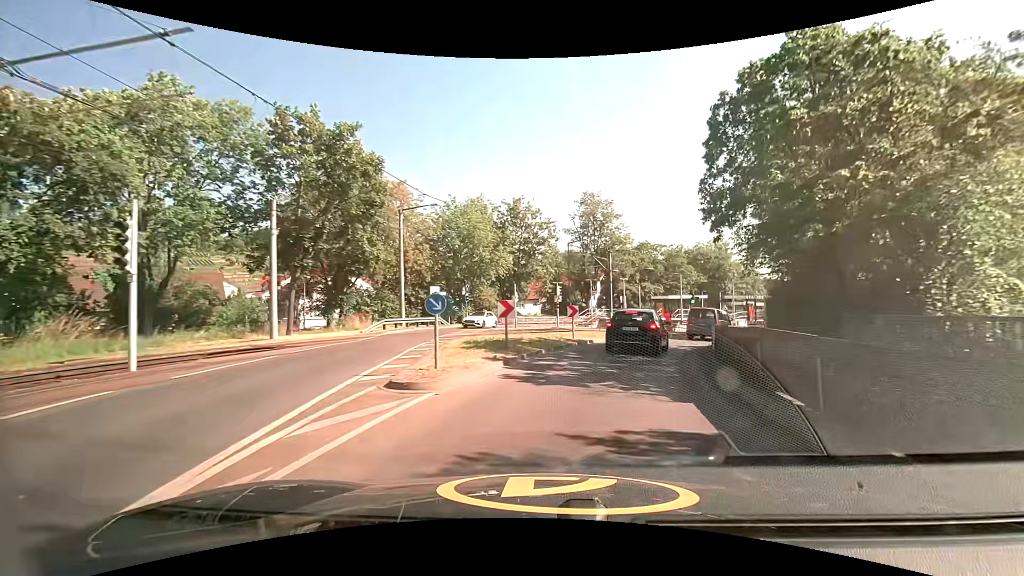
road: secondary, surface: asphalt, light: Day
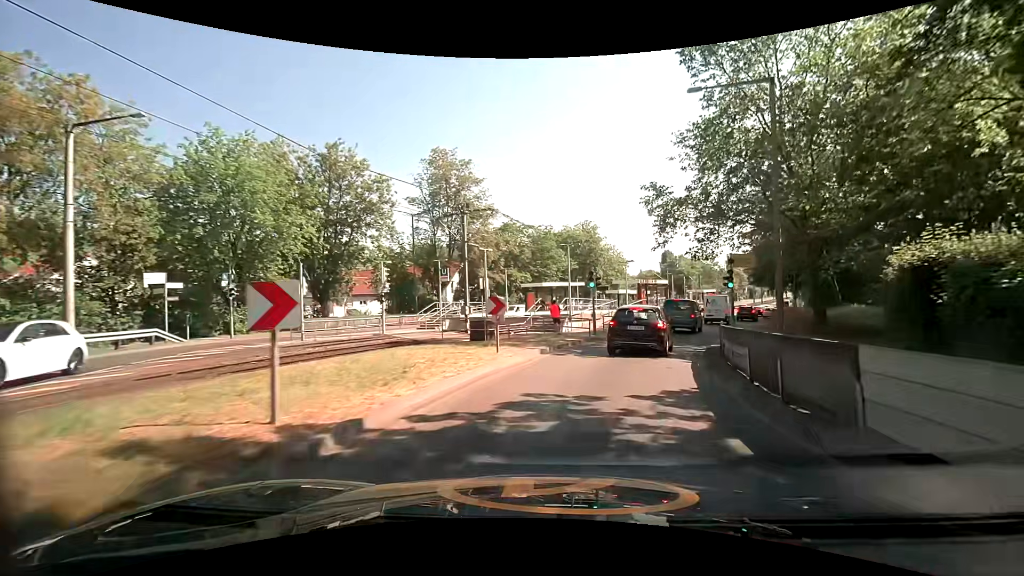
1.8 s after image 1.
(+2.1, +16.6) m; +15°
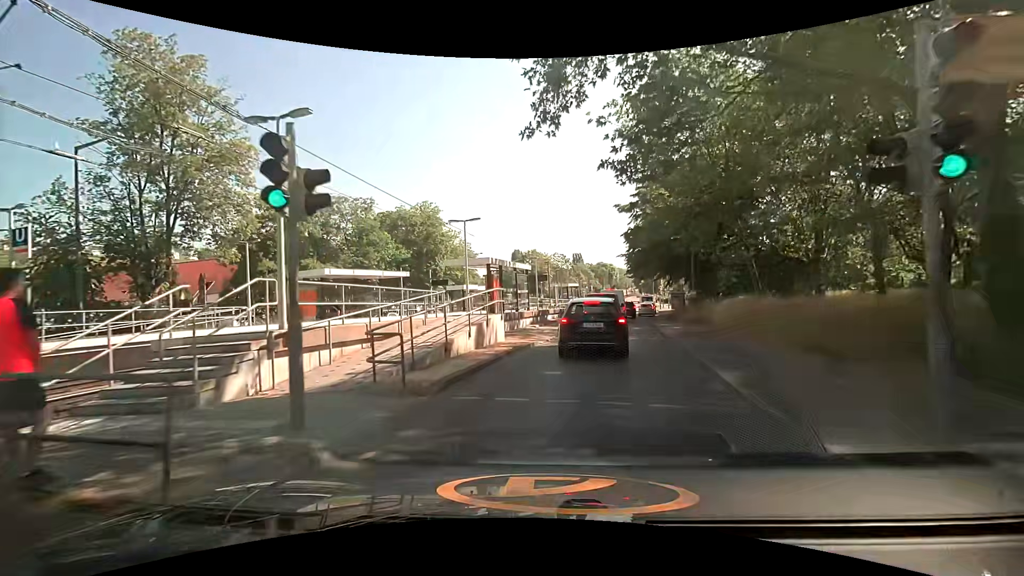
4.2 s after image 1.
(+3.1, +18.6) m; +18°
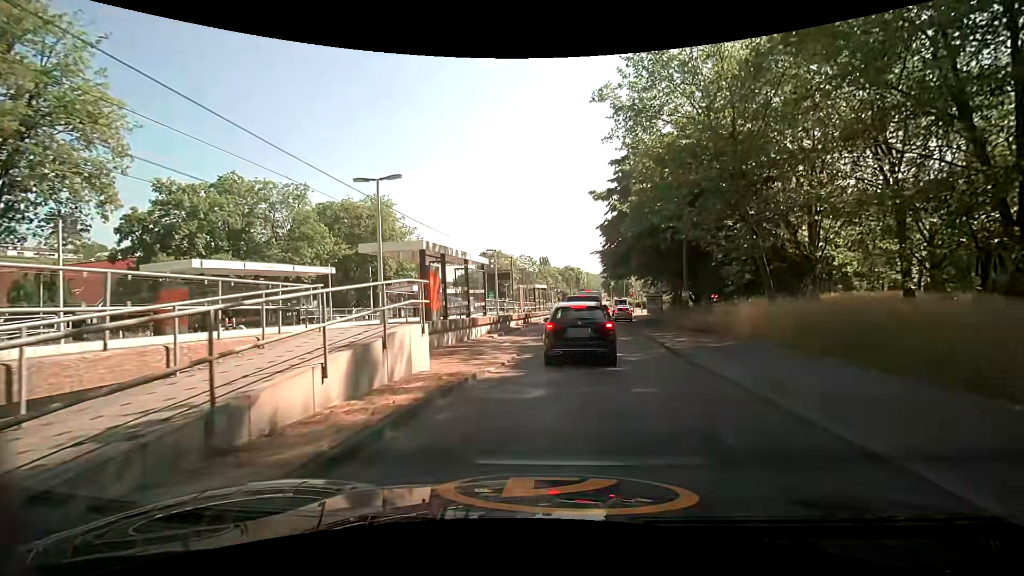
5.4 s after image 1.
(+0.2, +7.0) m; +3°
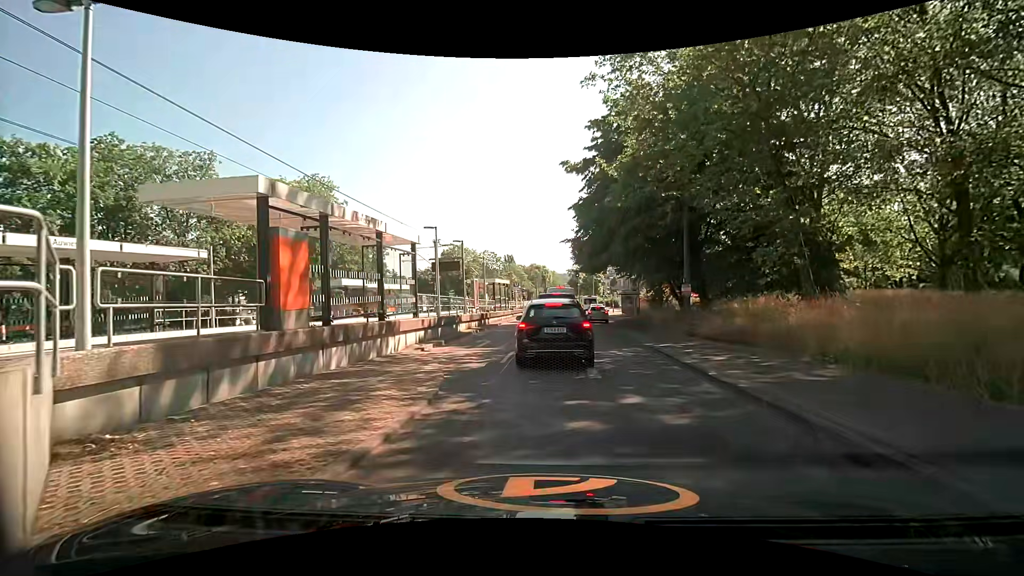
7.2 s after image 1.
(+0.3, +7.5) m; +3°
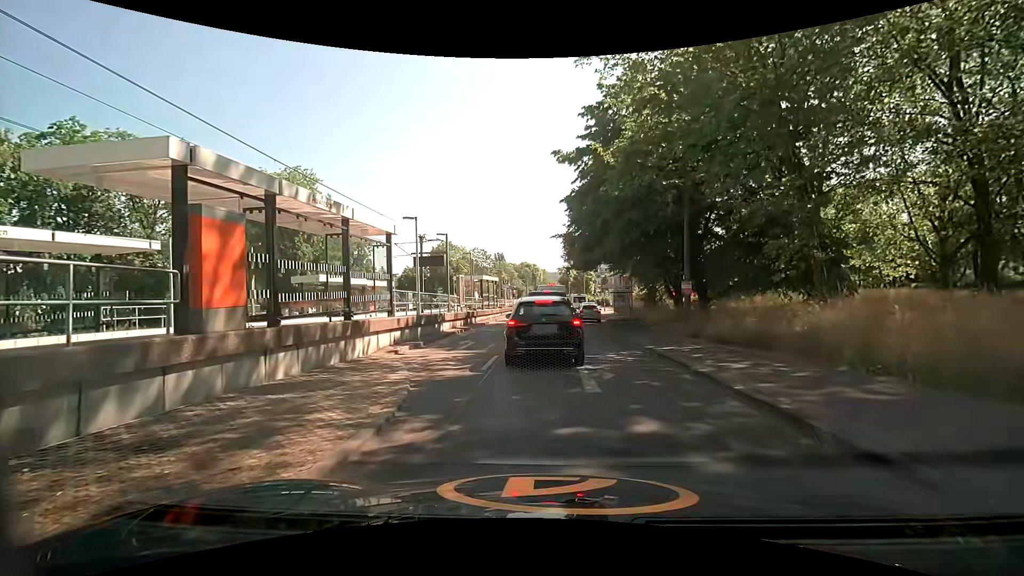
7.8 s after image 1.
(+0.1, +1.7) m; +1°
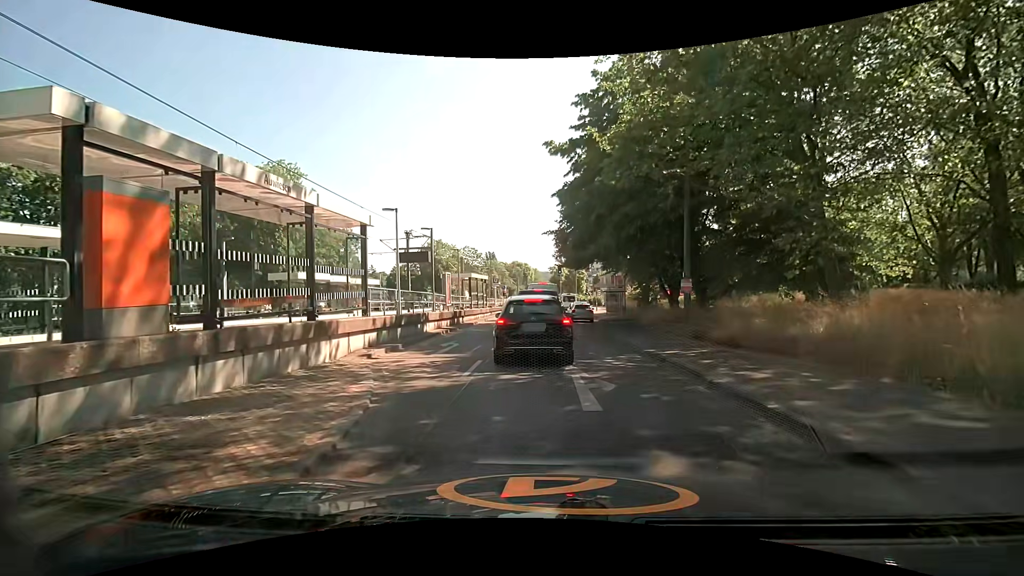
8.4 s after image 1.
(0.0, +1.4) m; +1°
